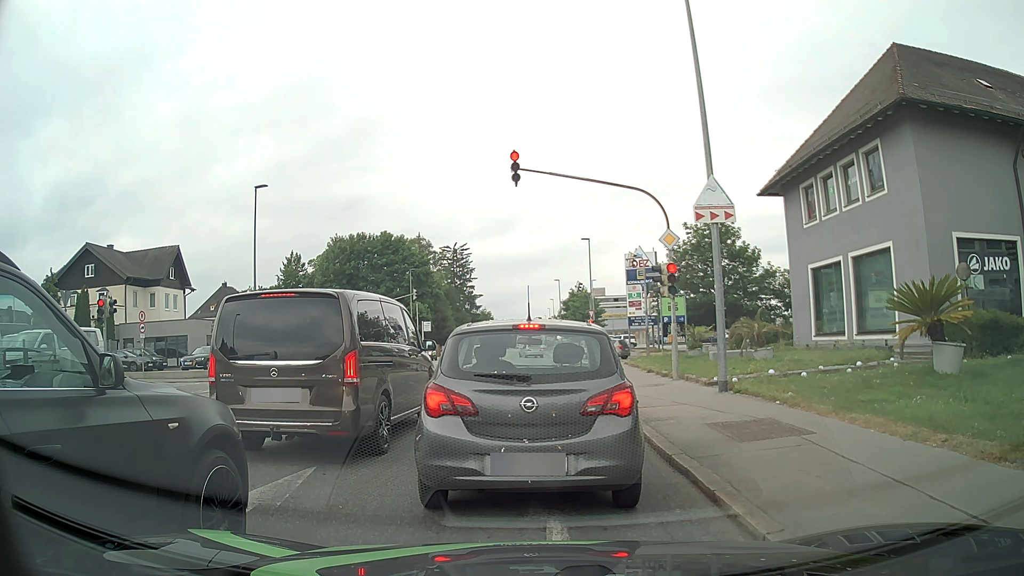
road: tertiary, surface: asphalt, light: Day
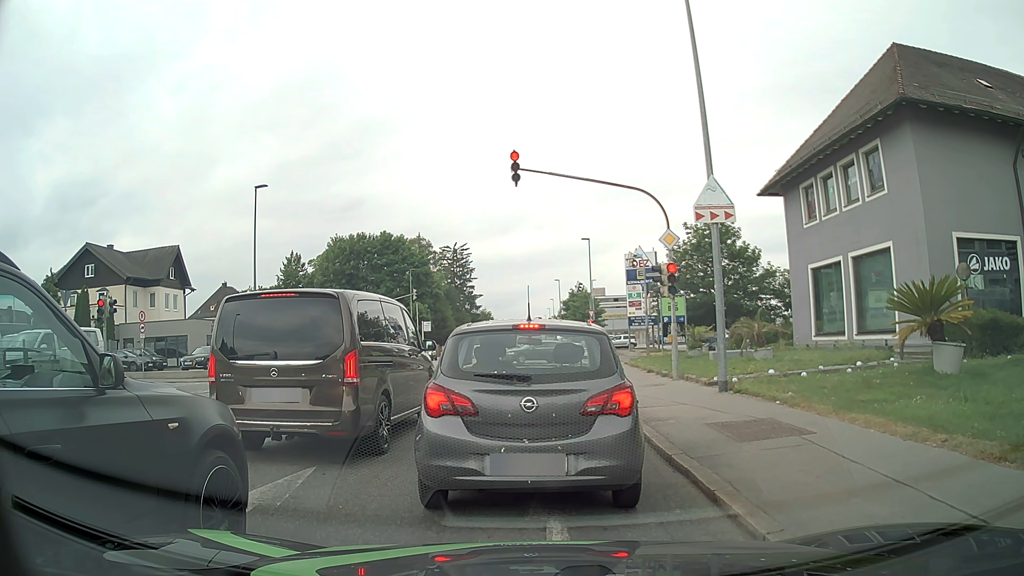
(0.0, 0.0) m; 0°
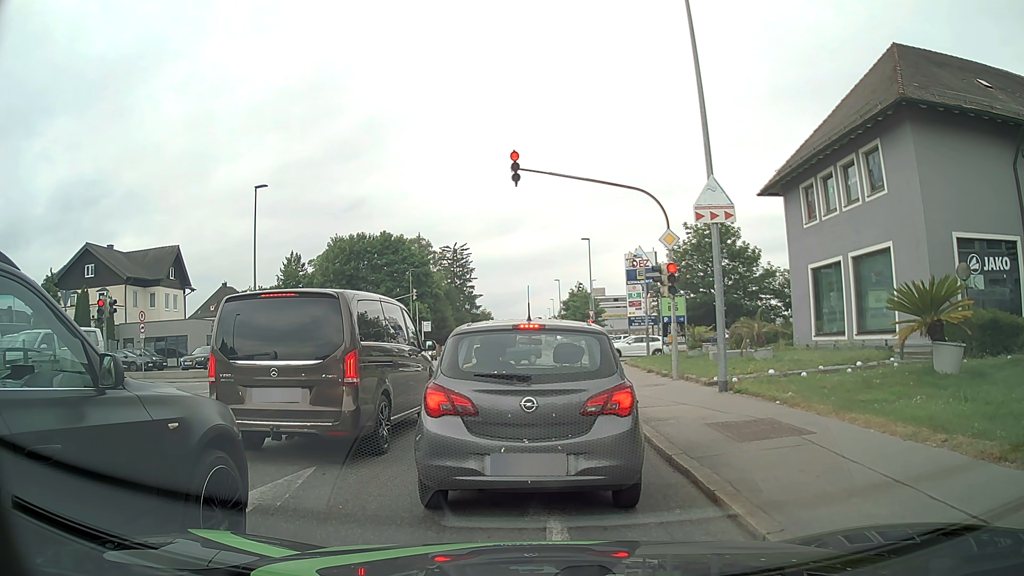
(0.0, 0.0) m; 0°
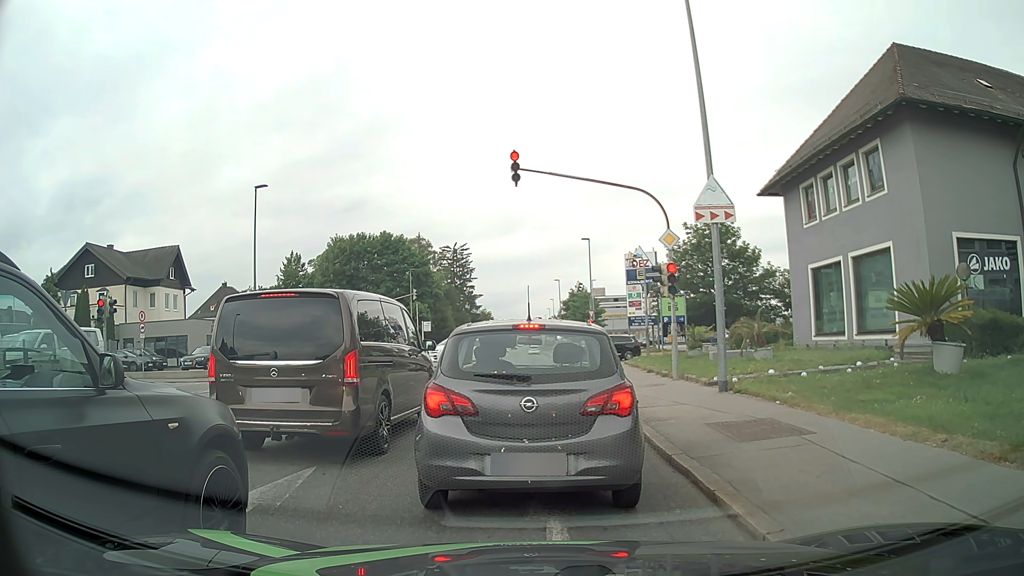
(0.0, 0.0) m; 0°
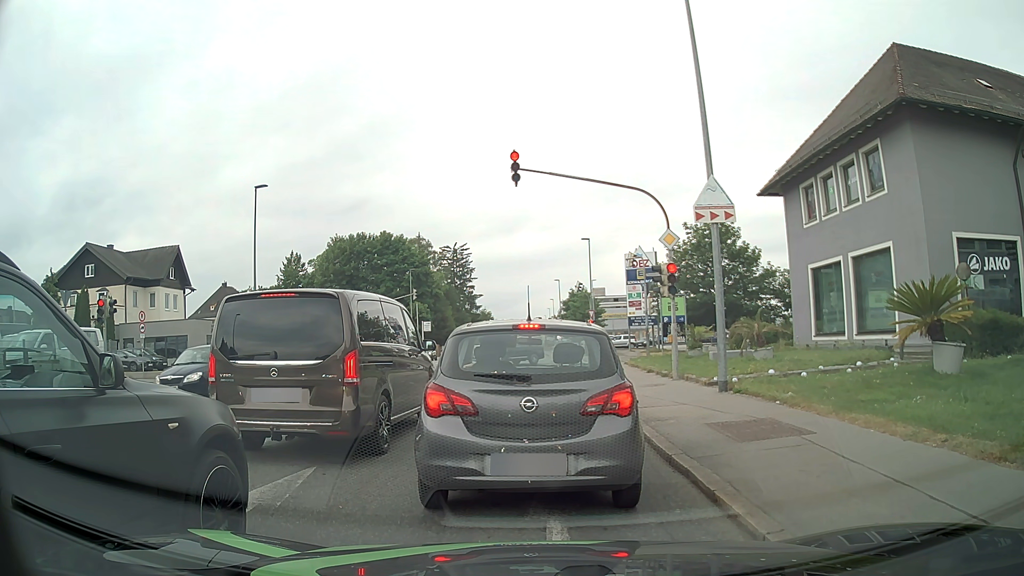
(0.0, 0.0) m; 0°
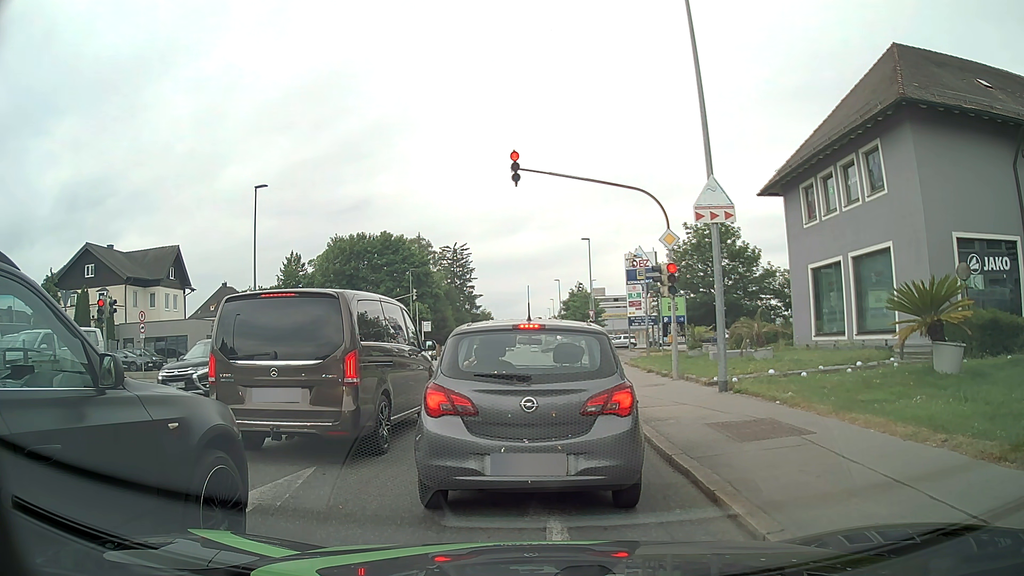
(0.0, 0.0) m; 0°
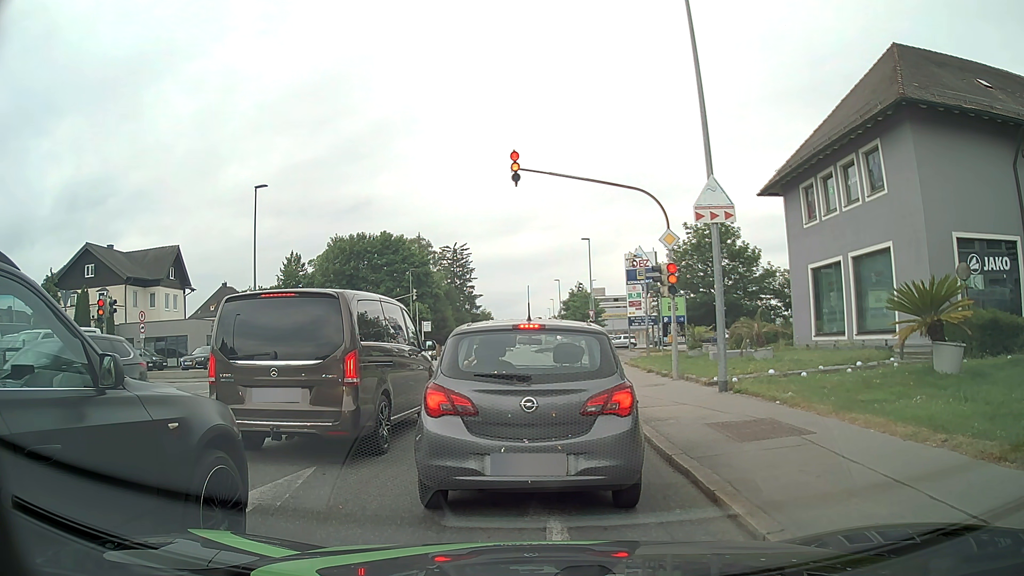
(0.0, 0.0) m; 0°
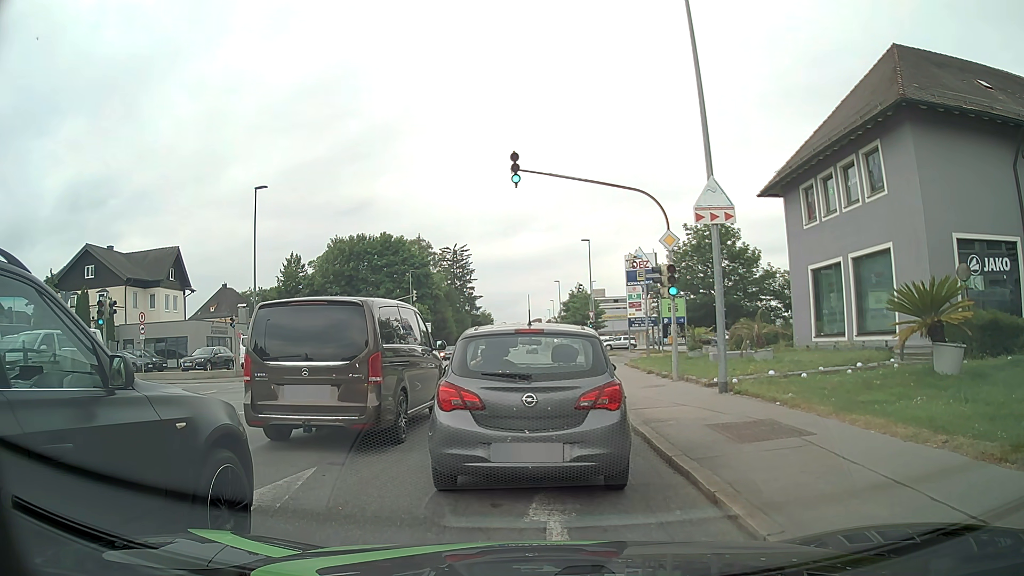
(0.0, 0.0) m; 0°
